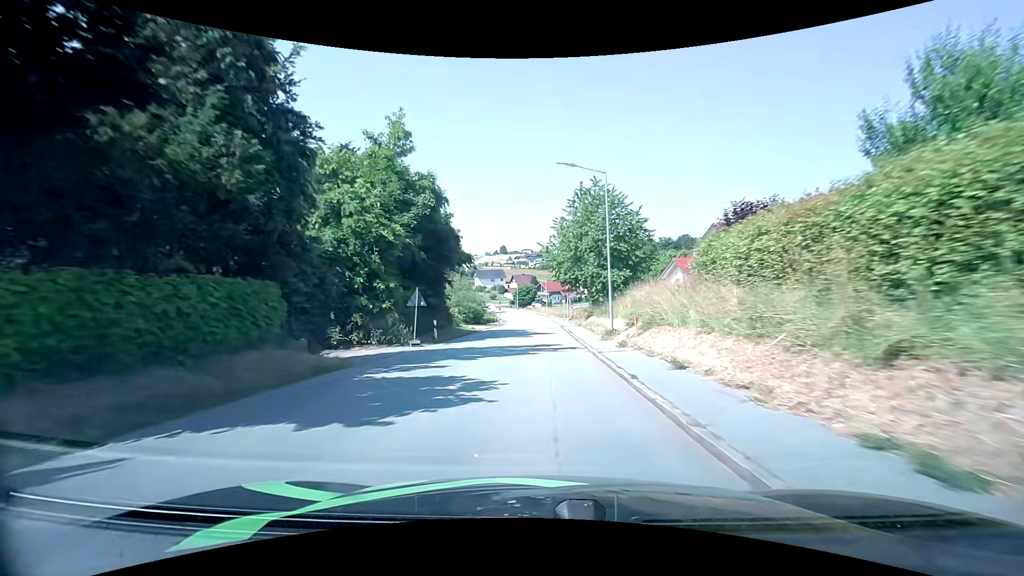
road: tertiary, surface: asphalt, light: Day
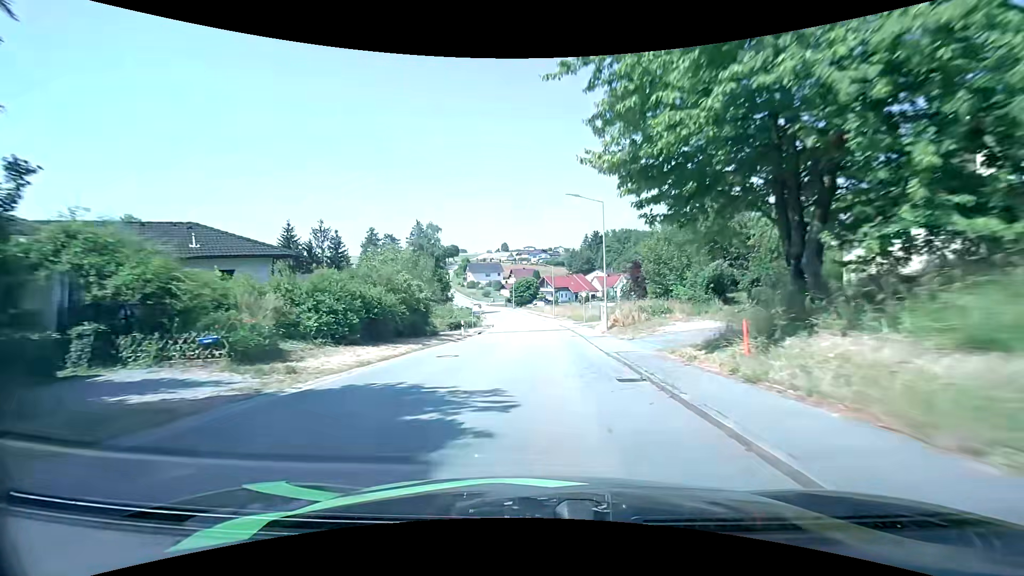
(+0.1, +34.2) m; 0°
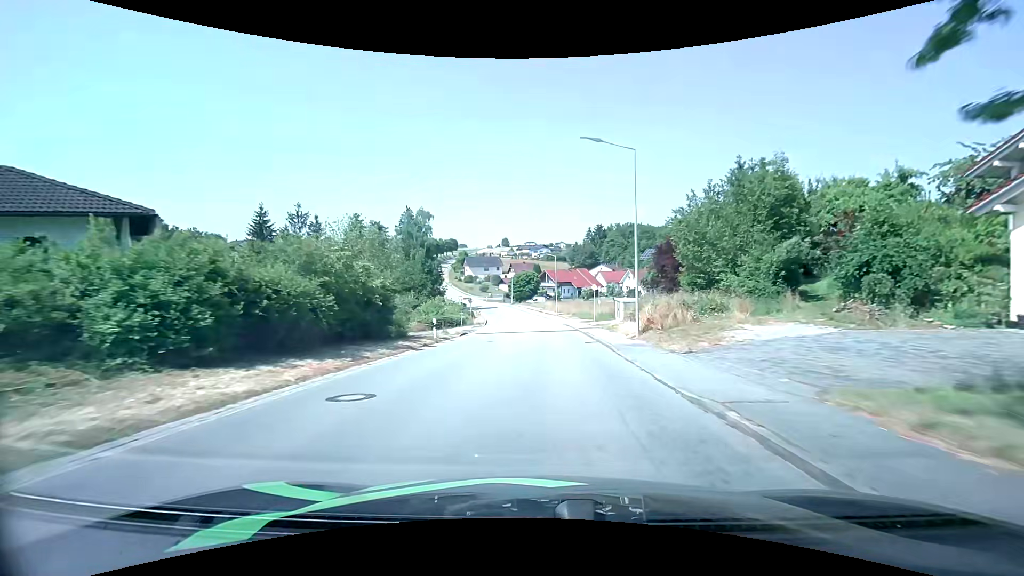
(0.0, +8.7) m; 0°
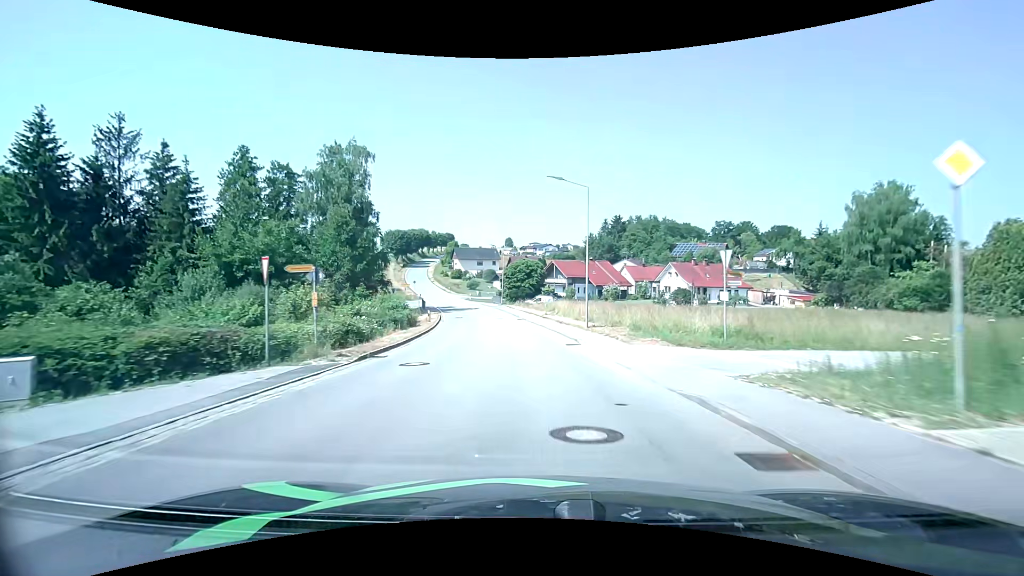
(0.0, +35.4) m; 0°
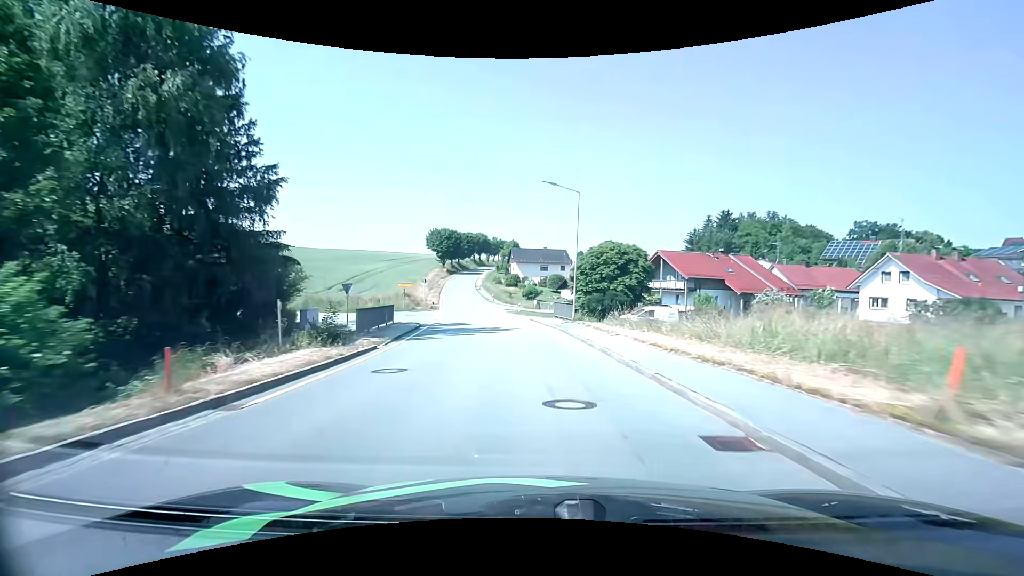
(-2.3, +36.8) m; -8°
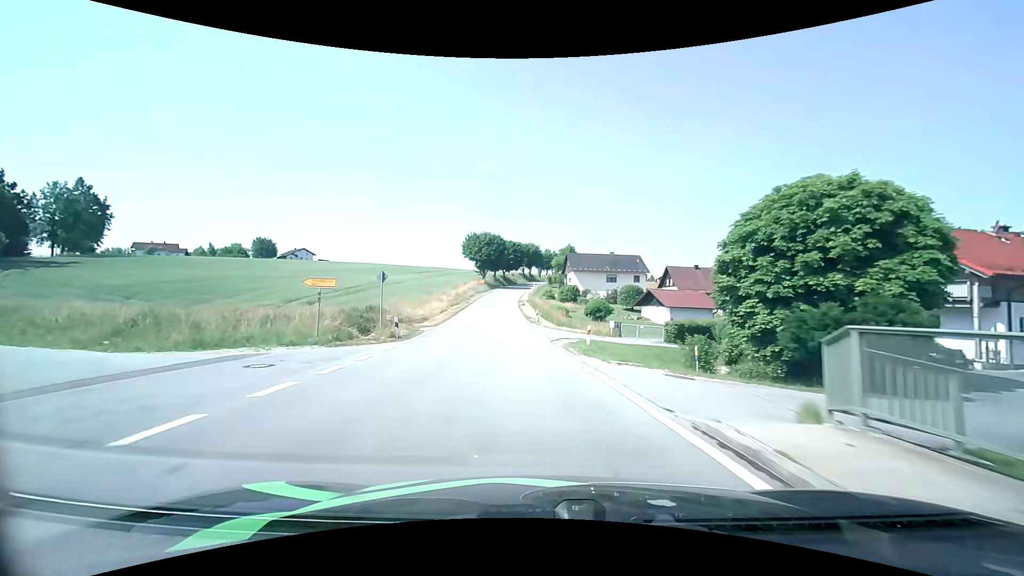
(-1.6, +28.4) m; -6°
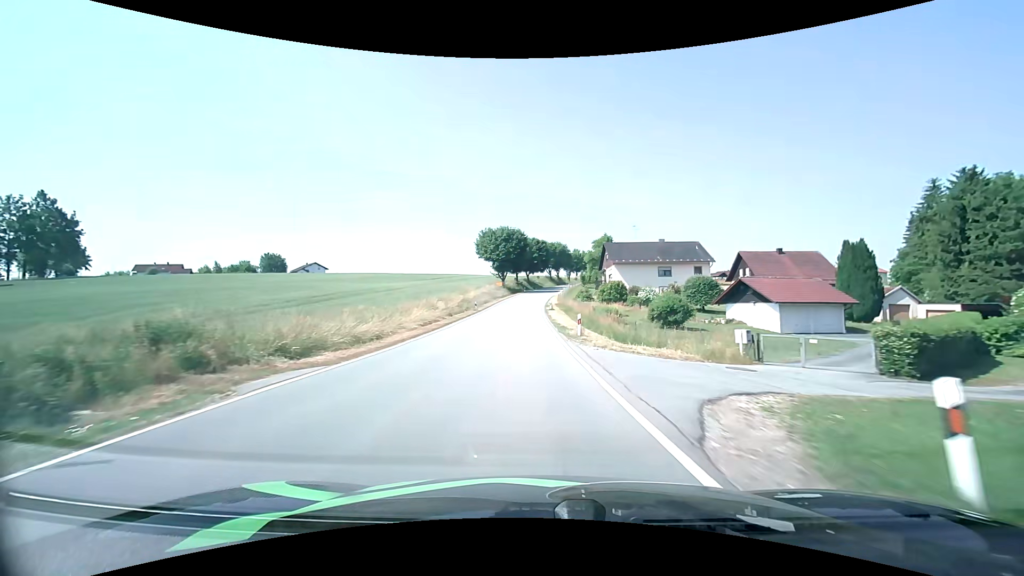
(-0.5, +19.7) m; -3°
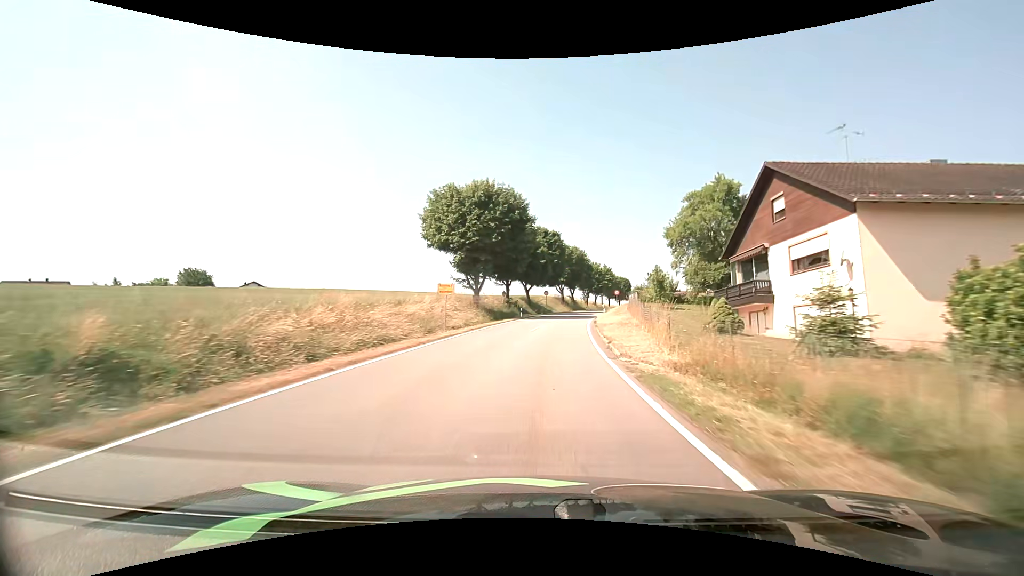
(-1.5, +51.9) m; -1°
(0, +10) (+1, +20) (+1, +30) (+2, +40) (+4, +50) (+5, +60) (+7, +69) (+10, +79) (+12, +89) (+15, +98) m
